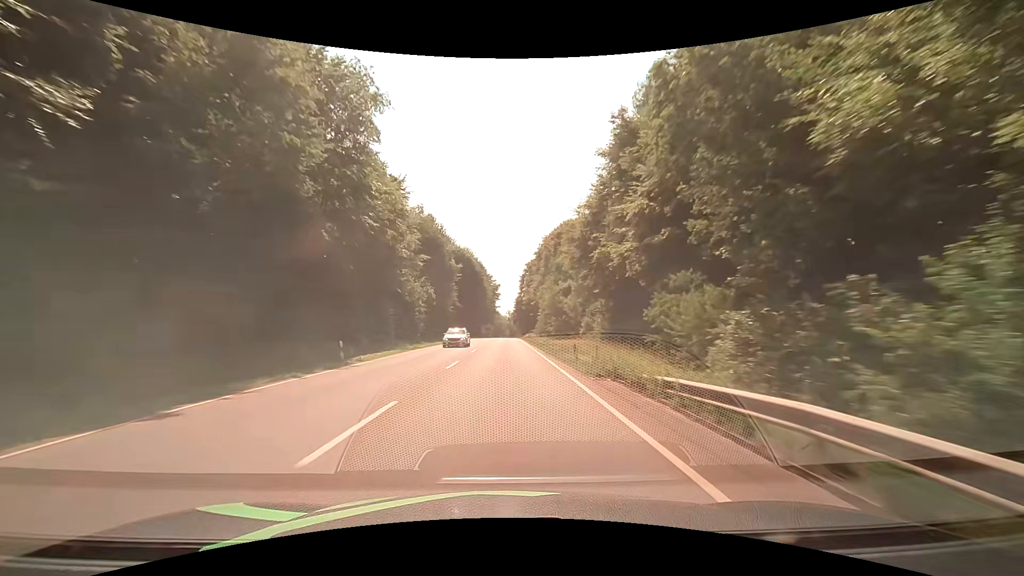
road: secondary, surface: asphalt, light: Day
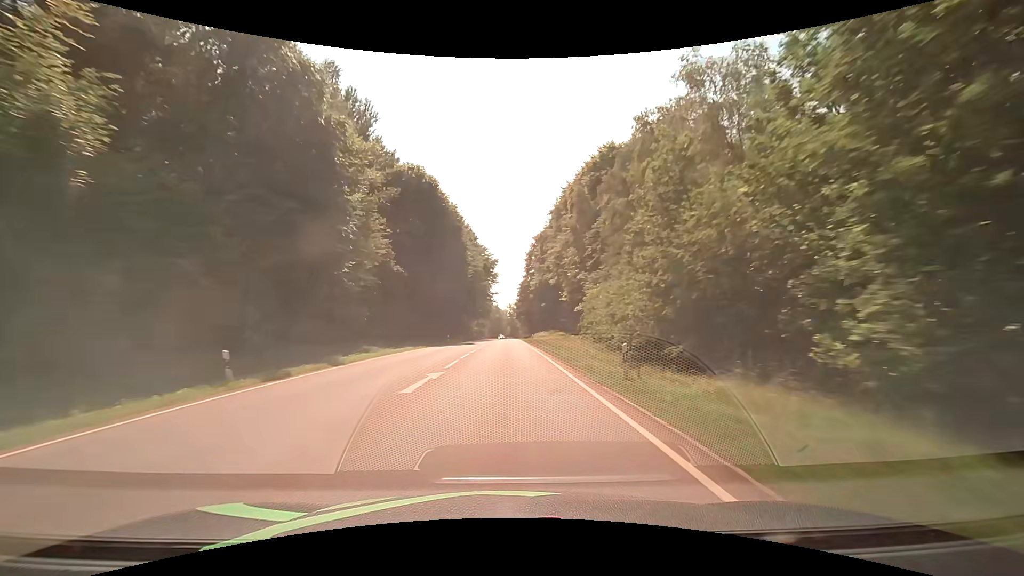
(-0.4, +55.0) m; -1°
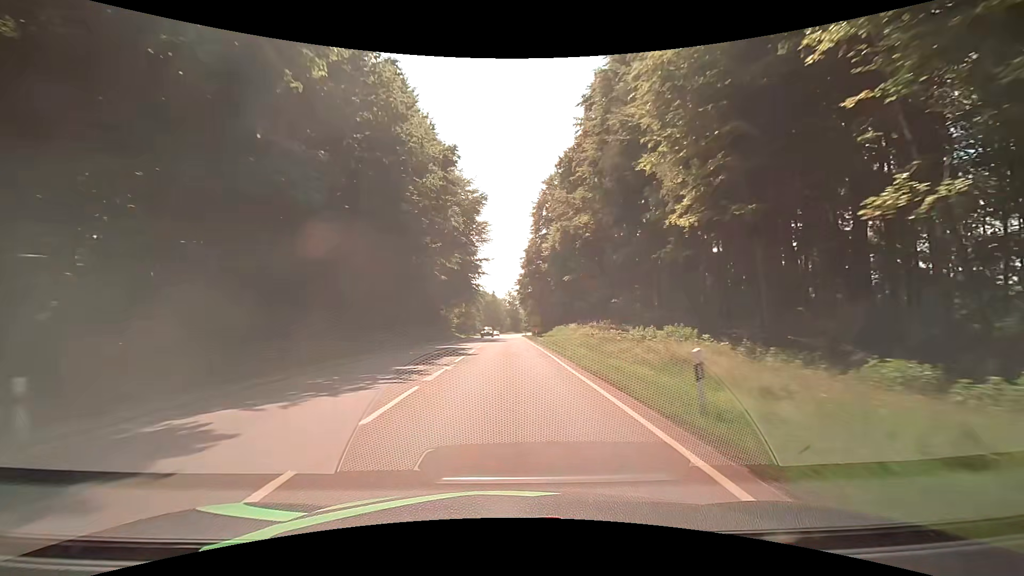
(+0.4, +51.5) m; +1°
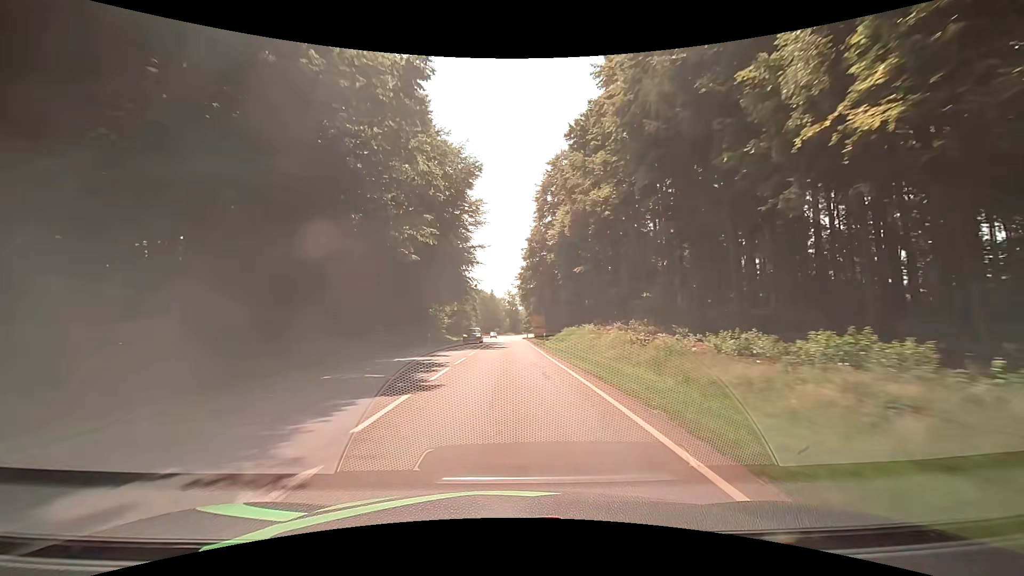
(-0.1, +12.4) m; -1°
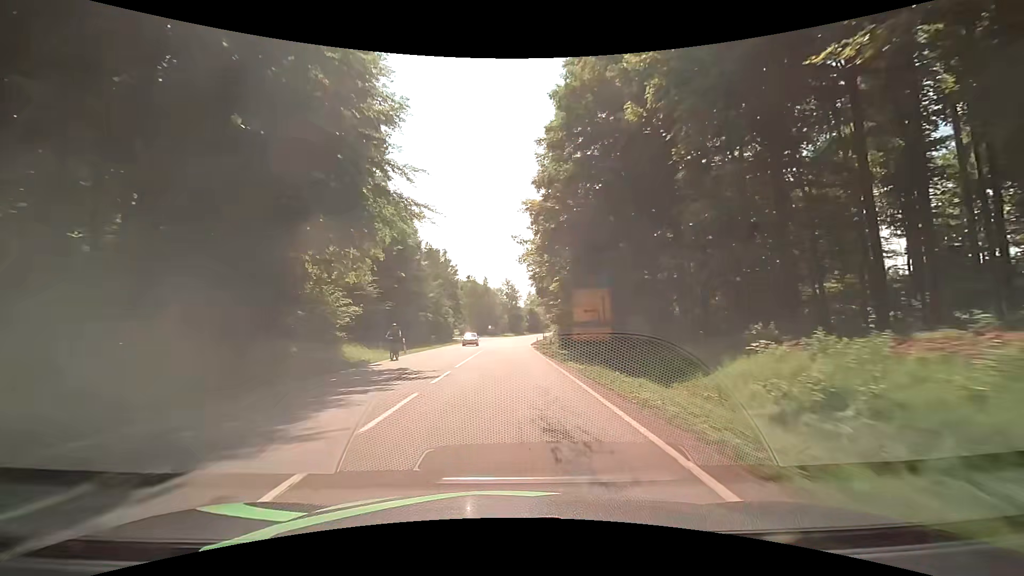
(+0.4, +47.7) m; 0°
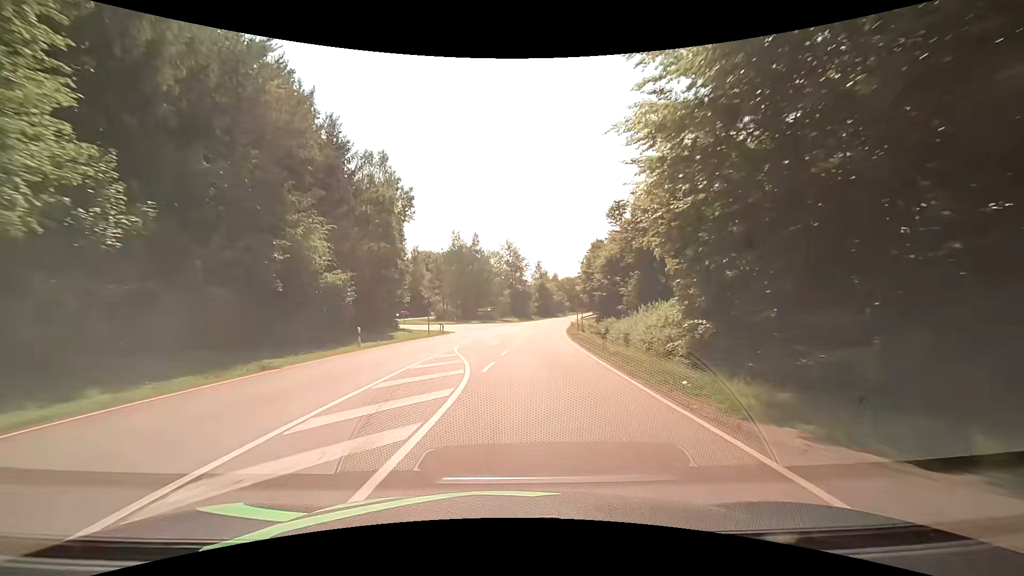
(-0.1, +53.9) m; 0°
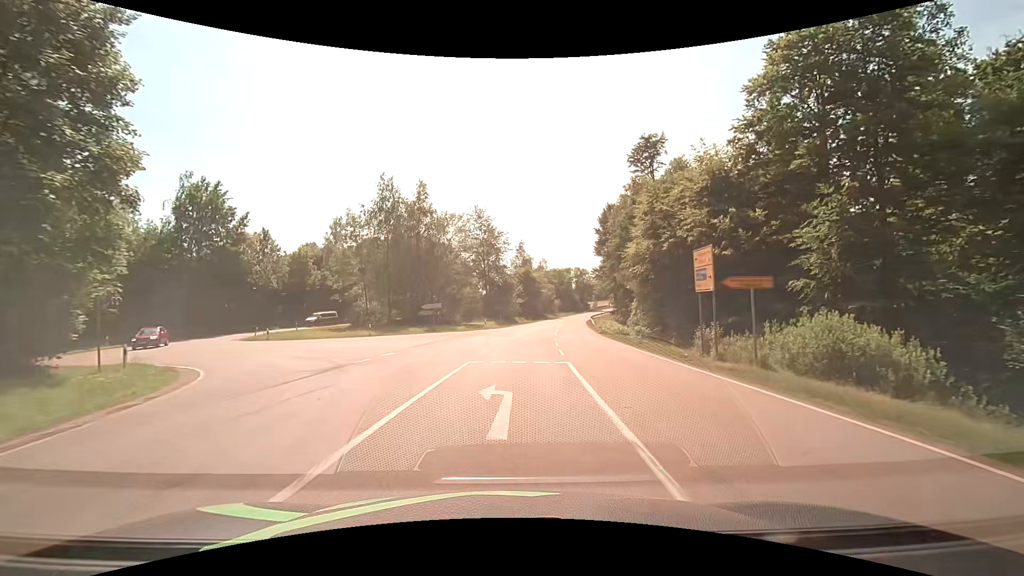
(+0.5, +41.8) m; +3°
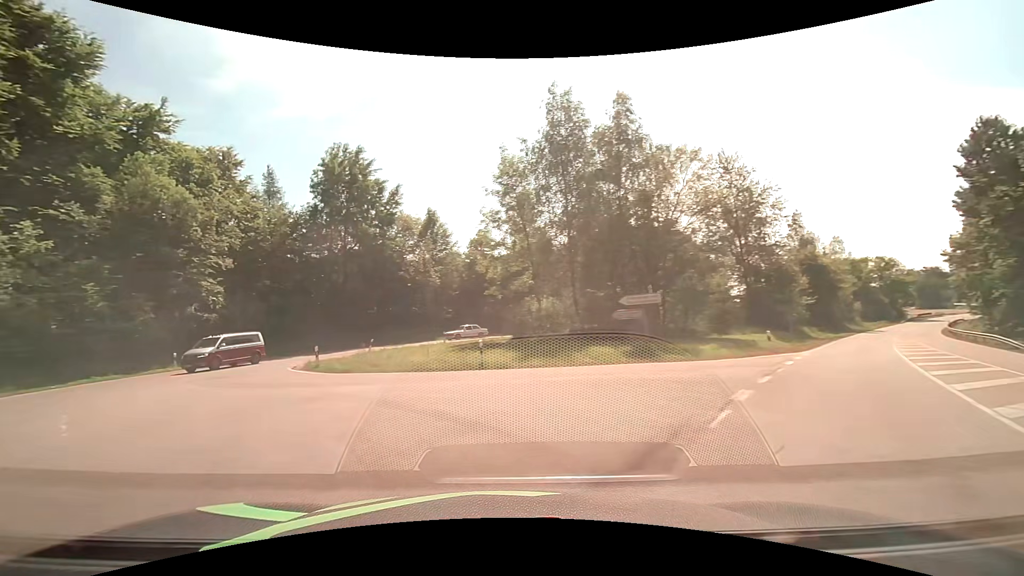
(-1.7, +26.6) m; -26°
(-3, +10) (-8, +18) (-13, +27) (-13, +36) (-7, +45) (+1, +51) (+9, +56) (+17, +62) (+25, +68) (+33, +74) m
